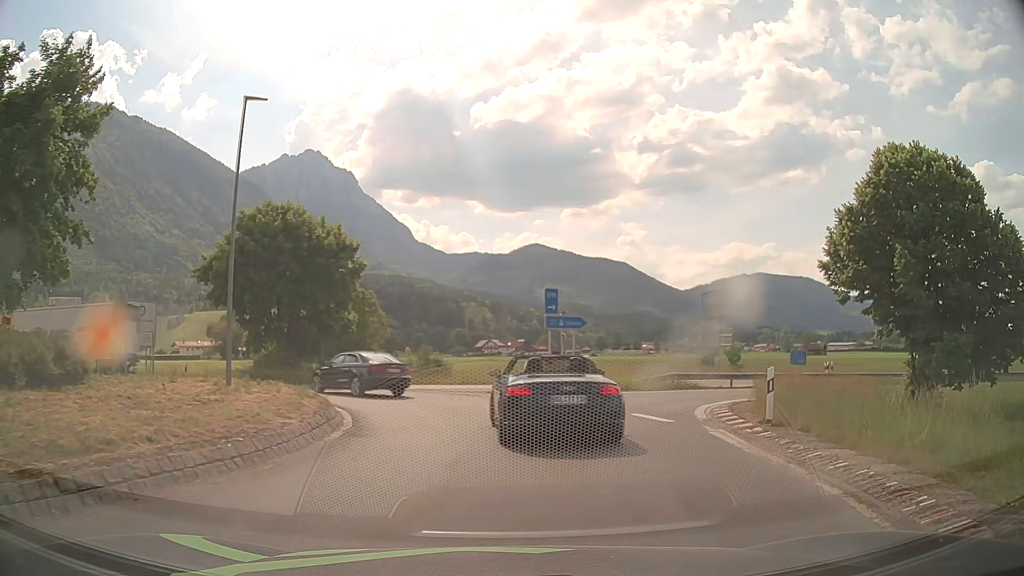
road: primary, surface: asphalt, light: Day
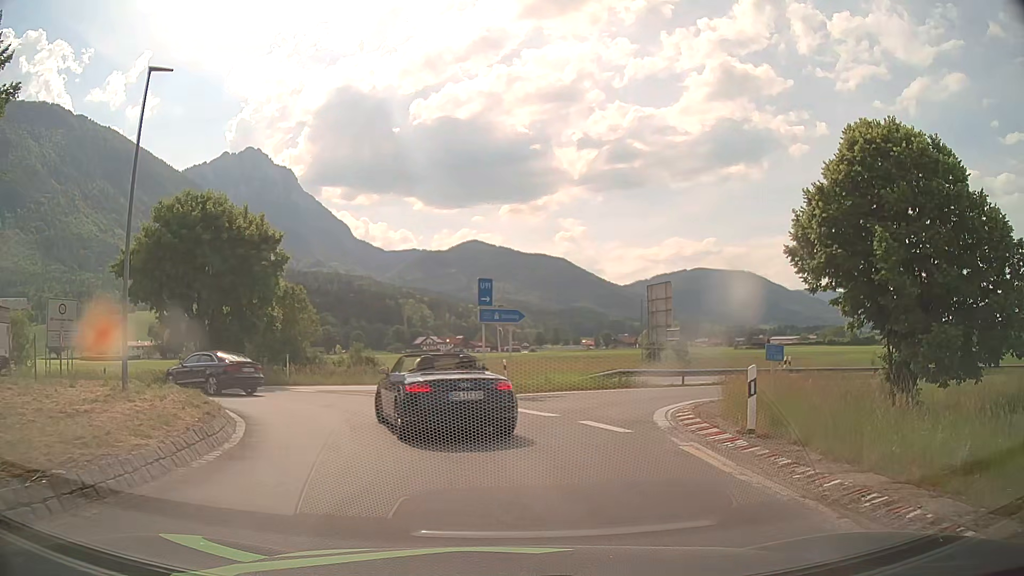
(+0.1, +2.4) m; +4°
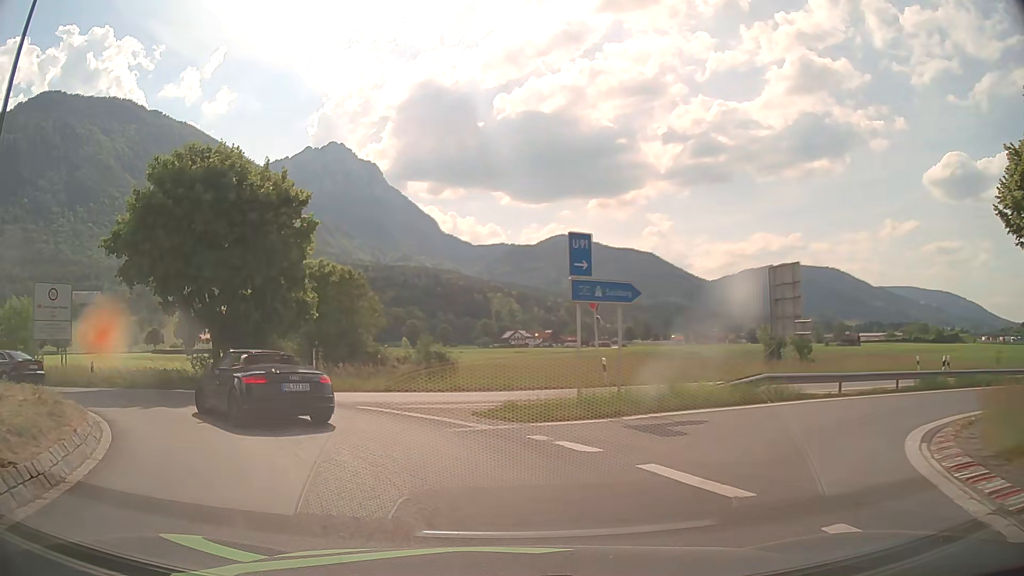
(-0.2, +8.0) m; -7°
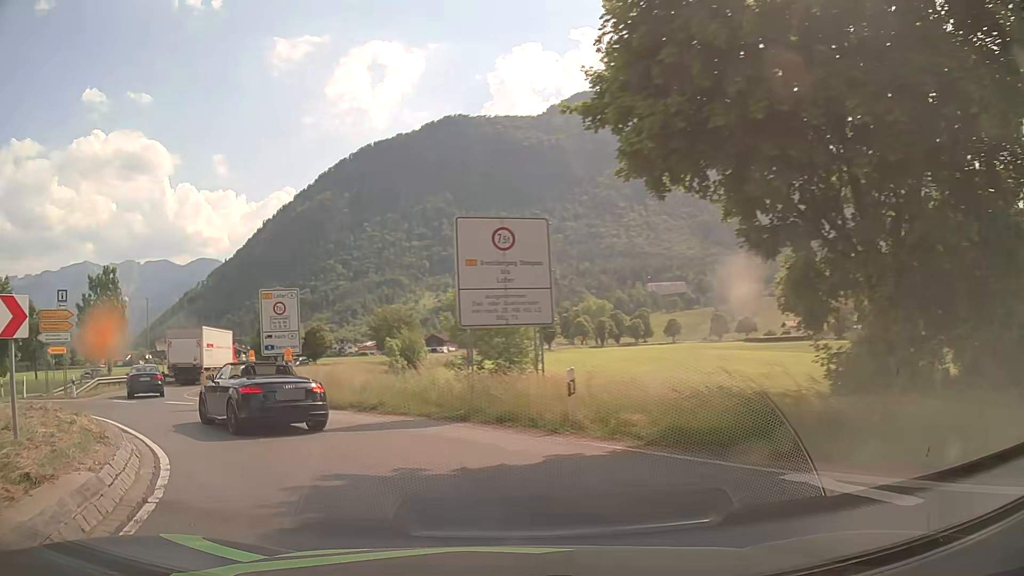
(-6.8, +15.1) m; -51°
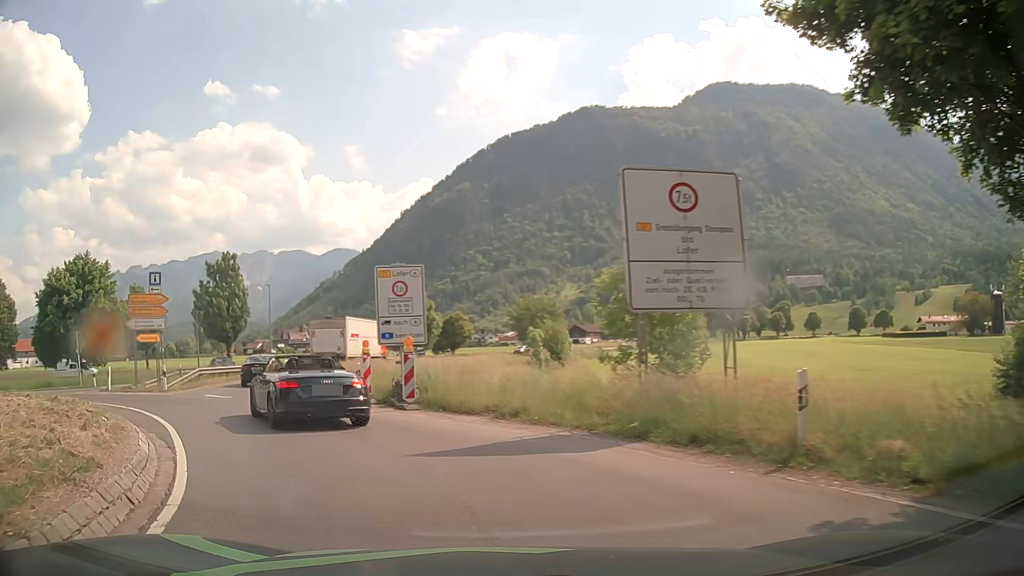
(-0.4, +3.7) m; -12°
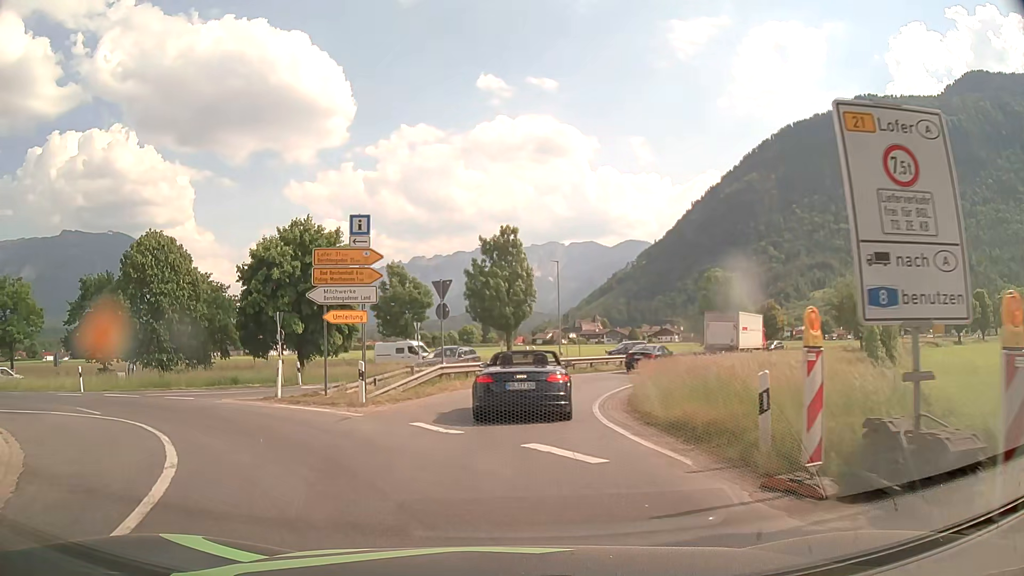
(-3.0, +11.3) m; -25°
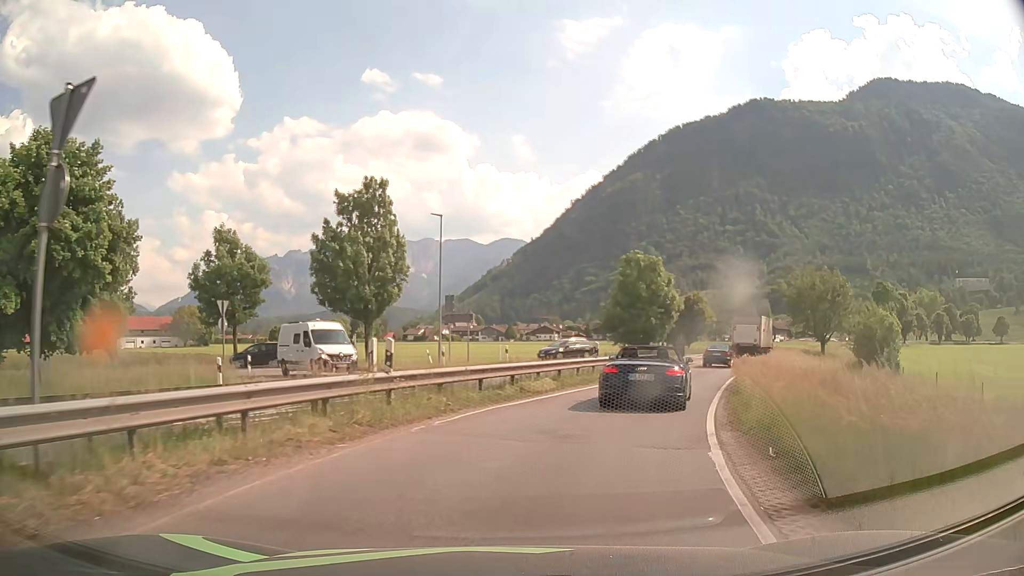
(+0.7, +18.0) m; +11°
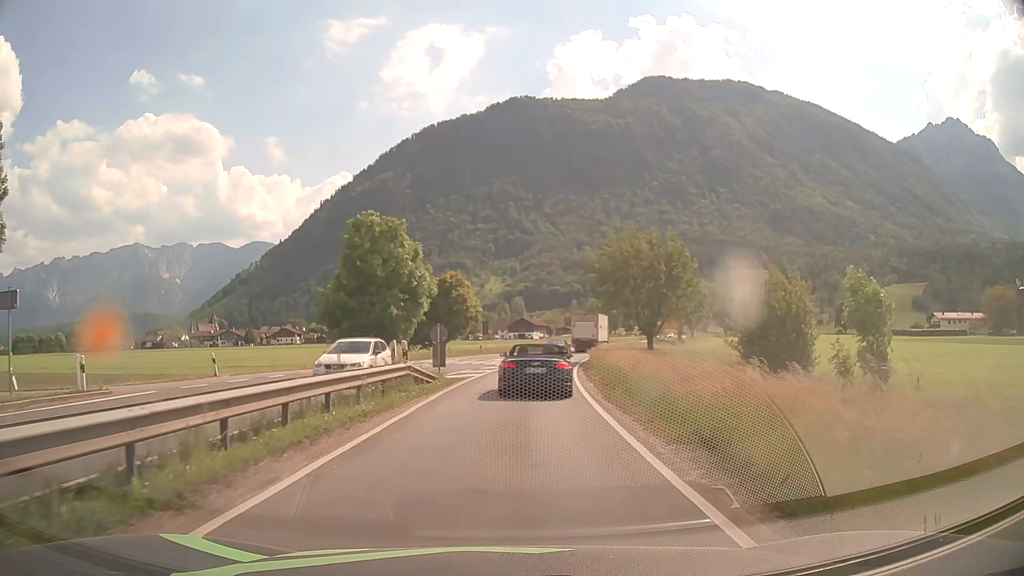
(+4.6, +20.7) m; +21°
(0, +10) (+1, +20) (+1, +30) (+2, +40) (+4, +50) (+6, +60) (+8, +69) (+11, +79) (+14, +88) (+17, +98) m
